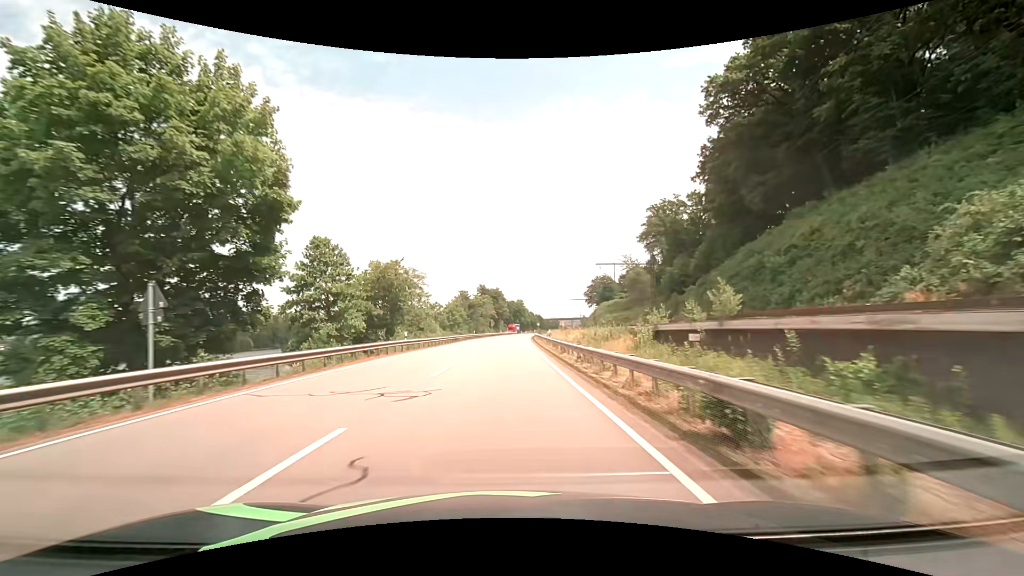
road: primary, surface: asphalt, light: Day
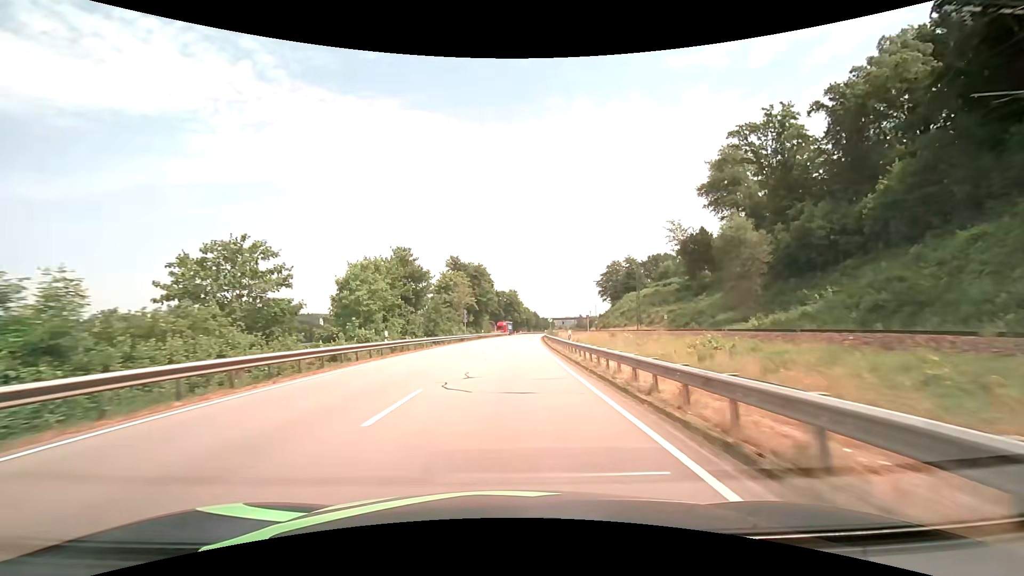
(+0.6, +55.3) m; +1°
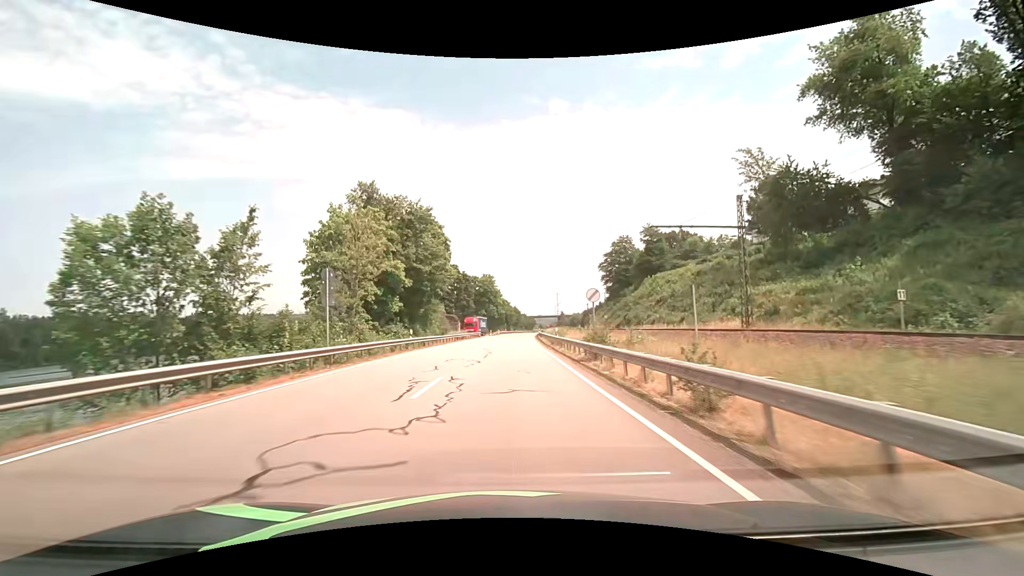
(+1.0, +45.1) m; +3°
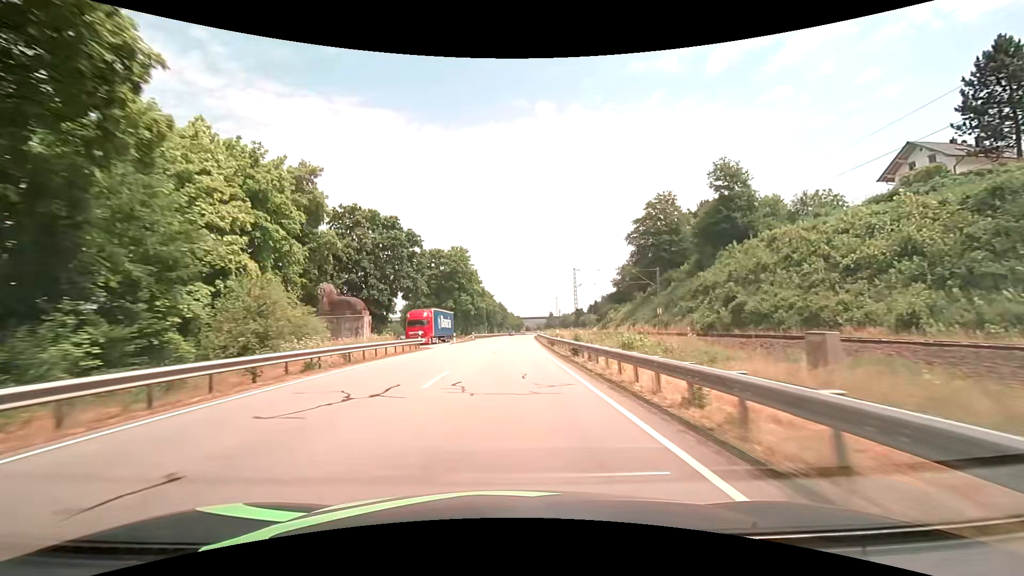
(+0.7, +45.7) m; +2°
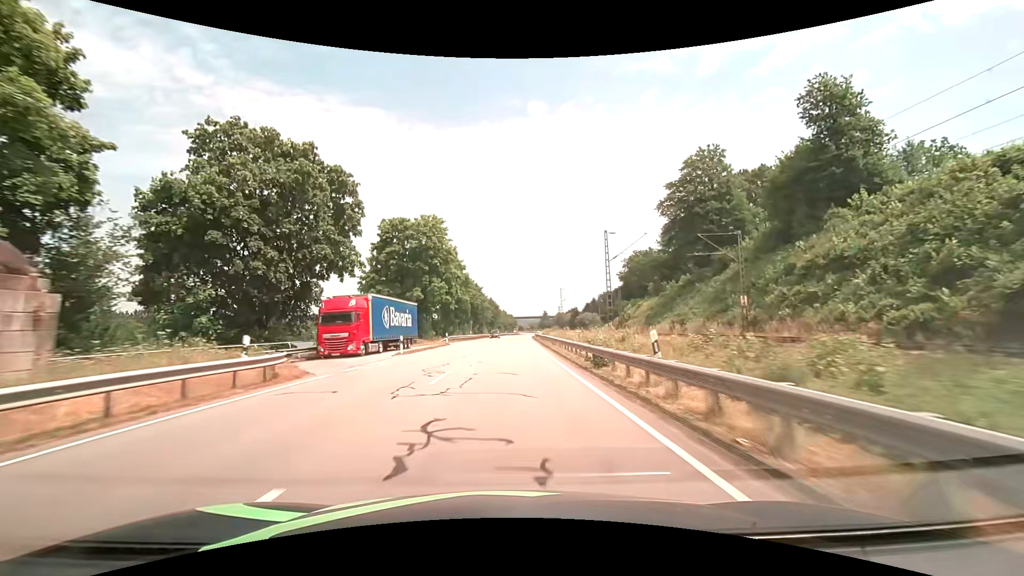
(+0.2, +23.3) m; +1°
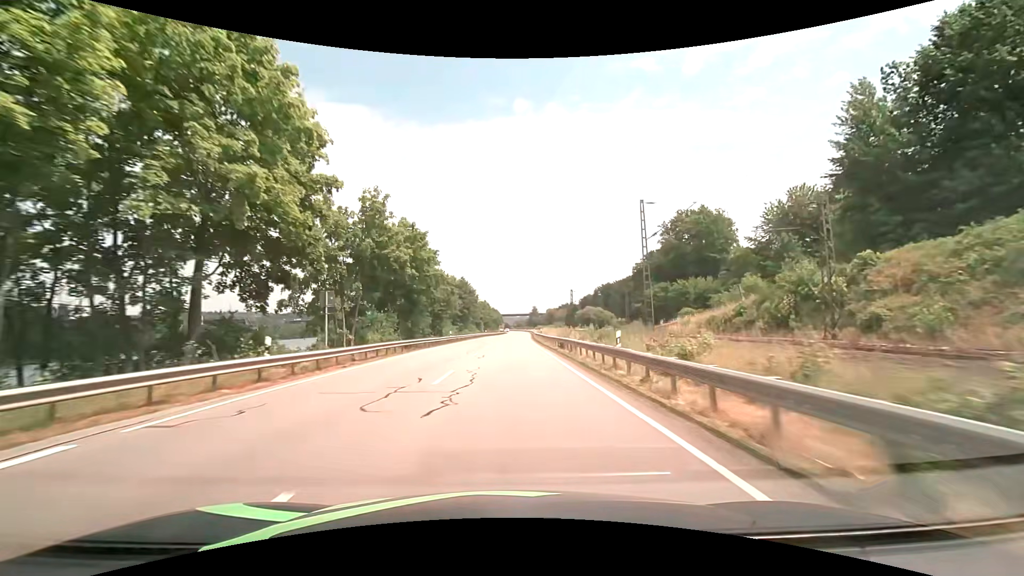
(+1.0, +59.8) m; +2°
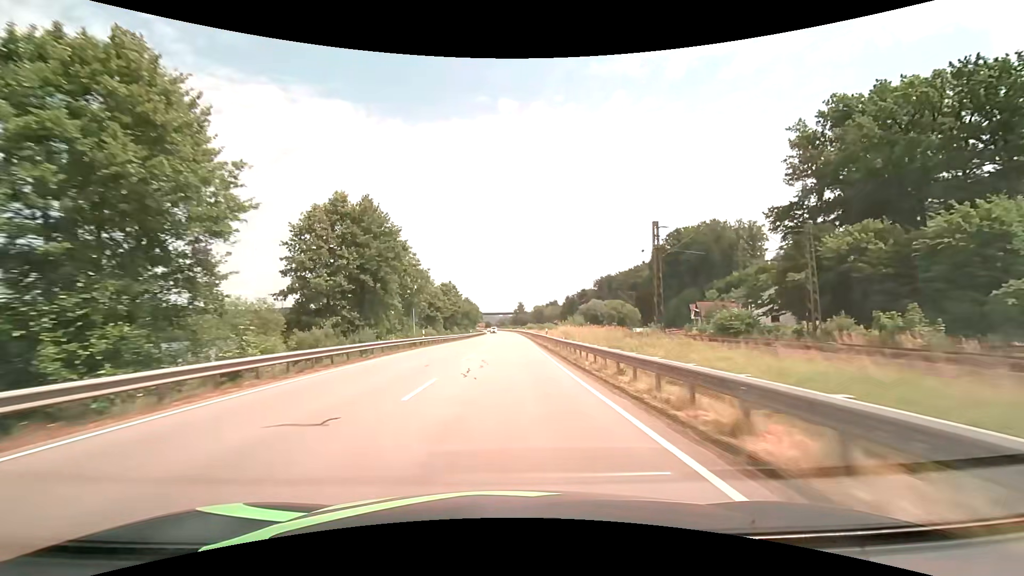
(+0.7, +62.0) m; +2°
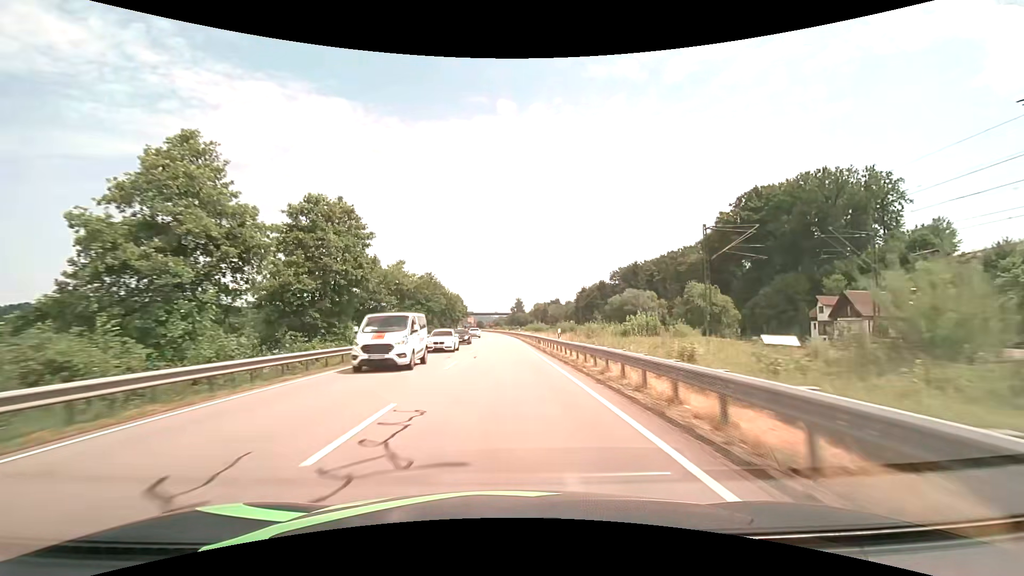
(+0.6, +64.1) m; +1°
(0, +10) (0, +20) (0, +30) (0, +40) (0, +50) (0, +60) (0, +70) (-1, +80) (-1, +90) (-1, +100) m
